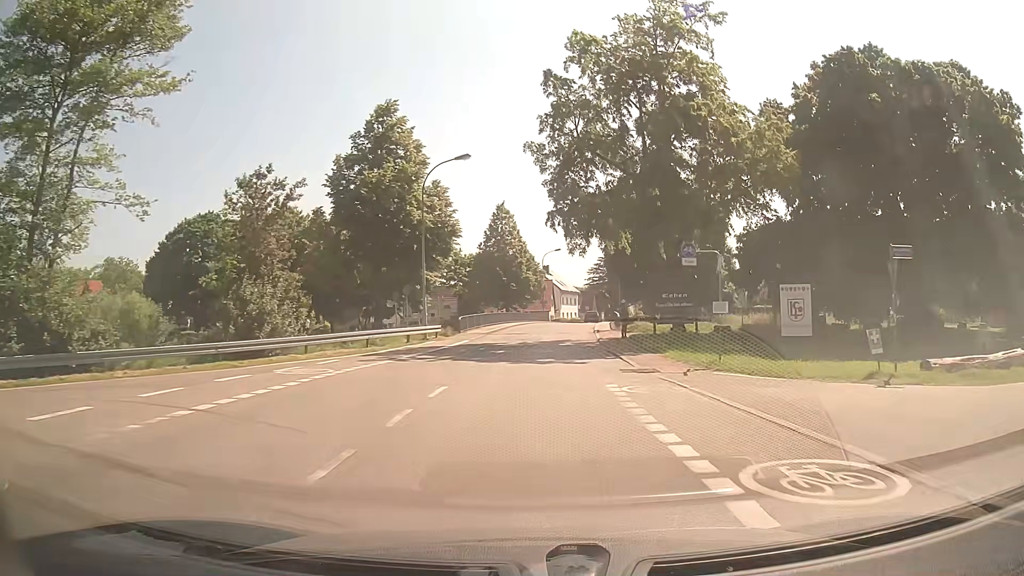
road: tertiary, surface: asphalt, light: Day
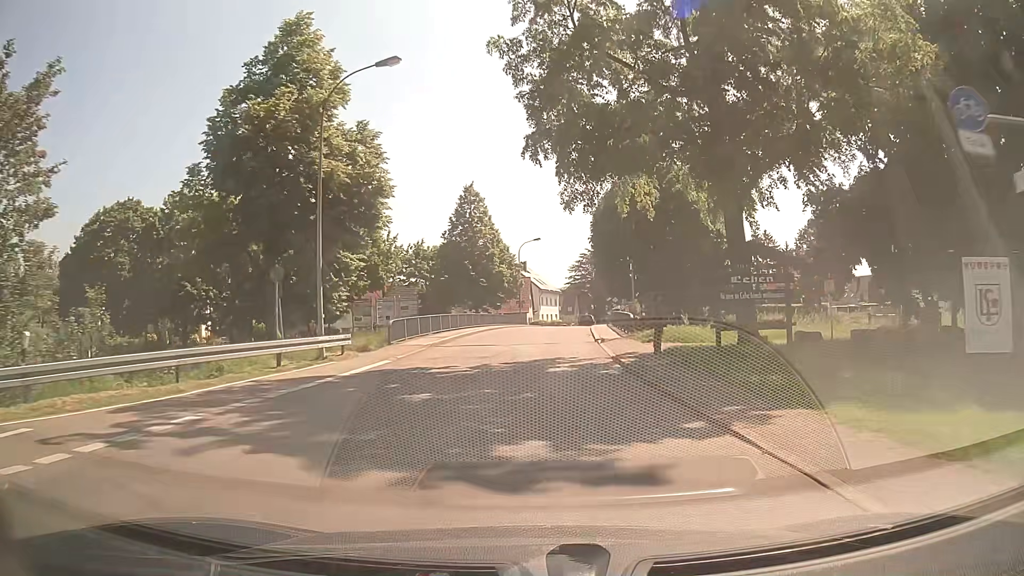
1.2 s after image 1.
(+0.2, +13.6) m; +2°
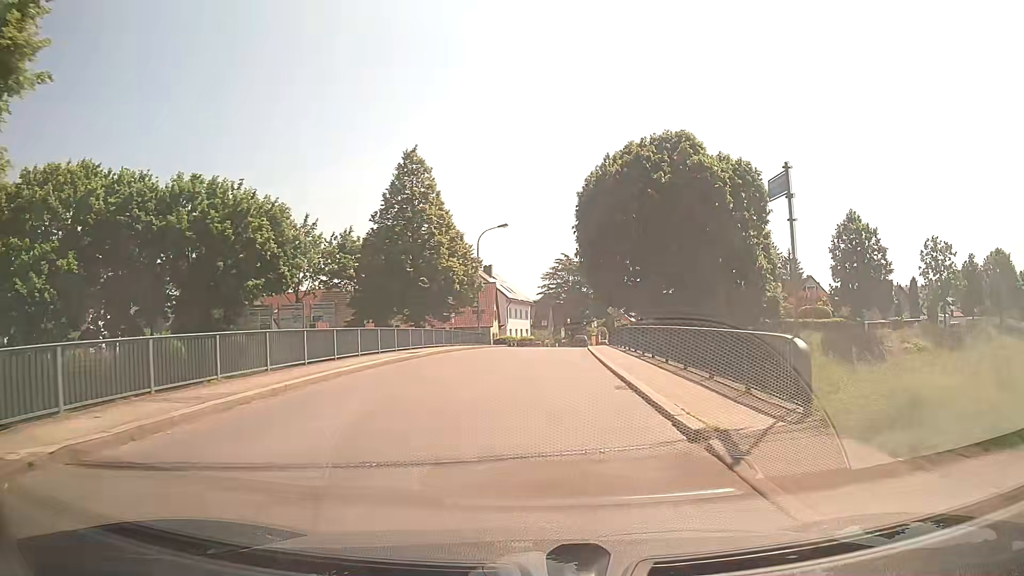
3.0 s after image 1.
(+0.5, +19.7) m; +2°
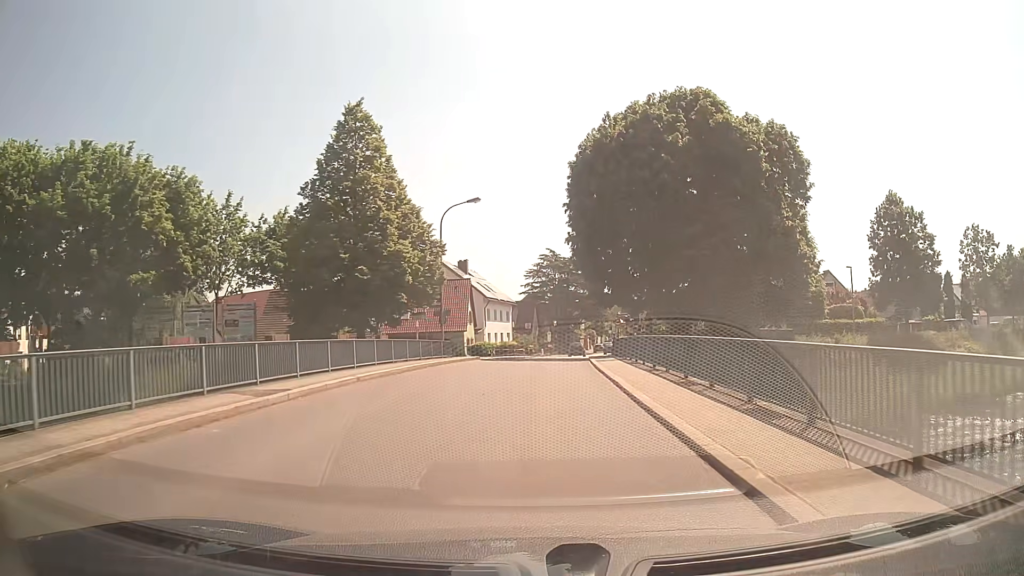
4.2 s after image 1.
(+0.3, +12.2) m; +2°
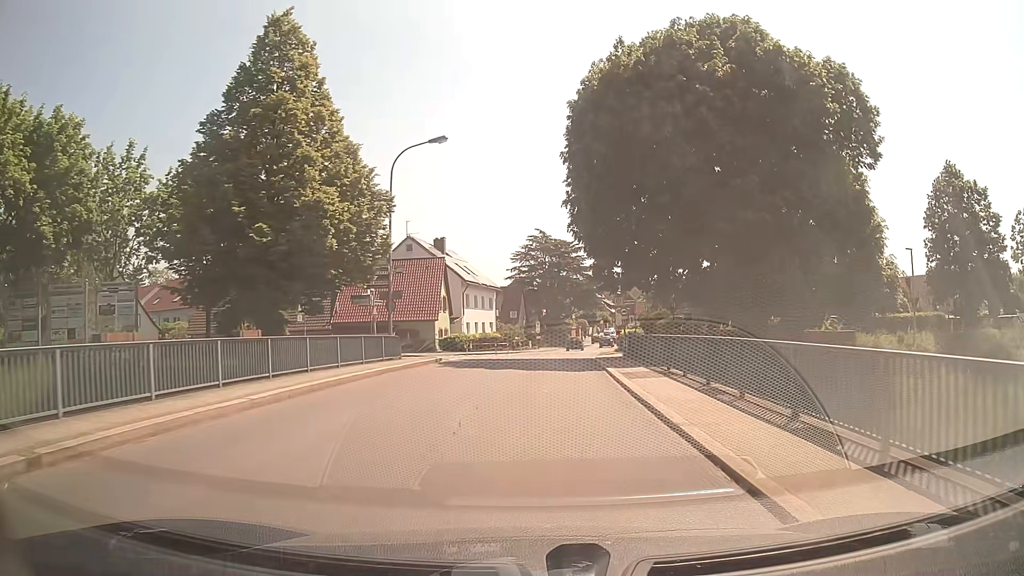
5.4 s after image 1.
(0.0, +11.3) m; 0°
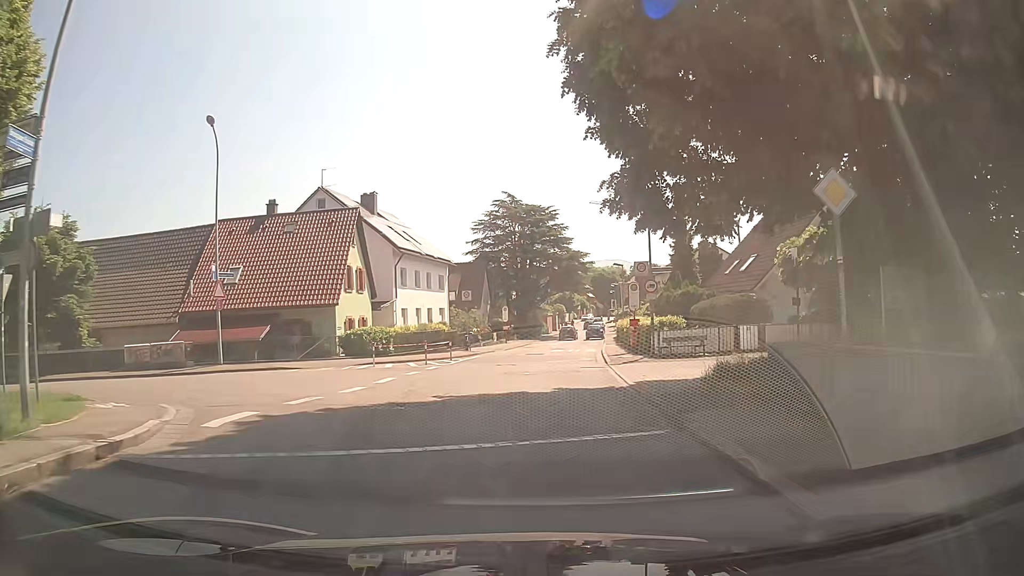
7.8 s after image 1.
(+0.6, +20.1) m; +3°
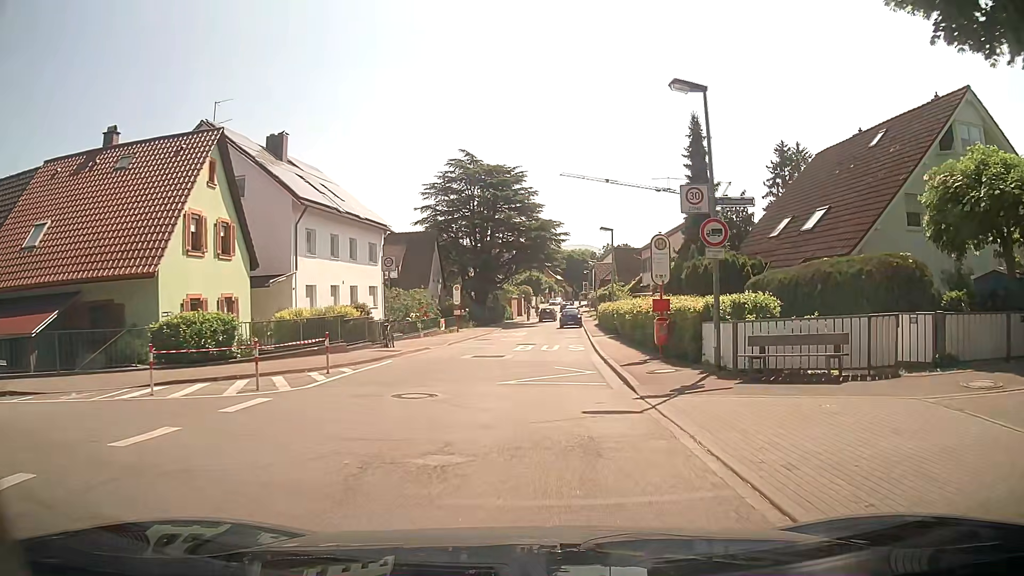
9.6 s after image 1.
(+0.2, +13.7) m; +2°
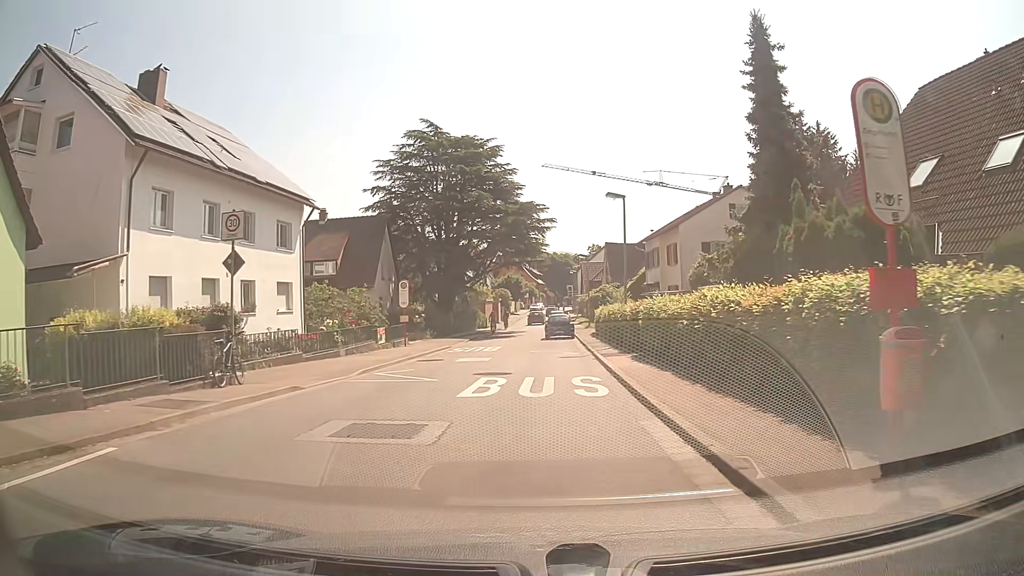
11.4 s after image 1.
(+0.3, +13.0) m; +2°
(0, +10) (0, +20) (0, +30) (-1, +40) (-1, +50) (-1, +60) (-1, +70) (0, +80) (+1, +90) (+2, +100) m
